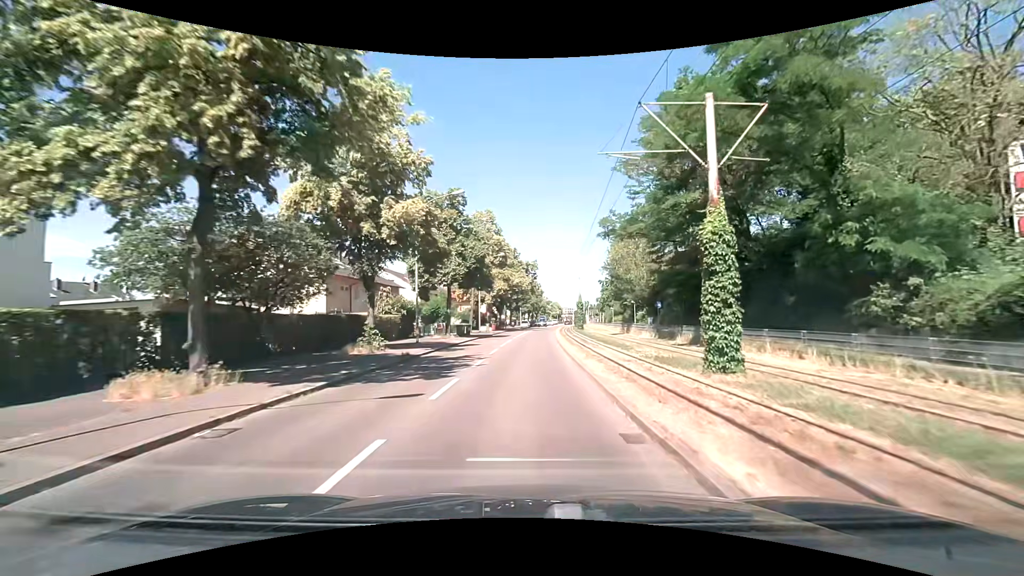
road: tertiary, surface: asphalt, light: Day
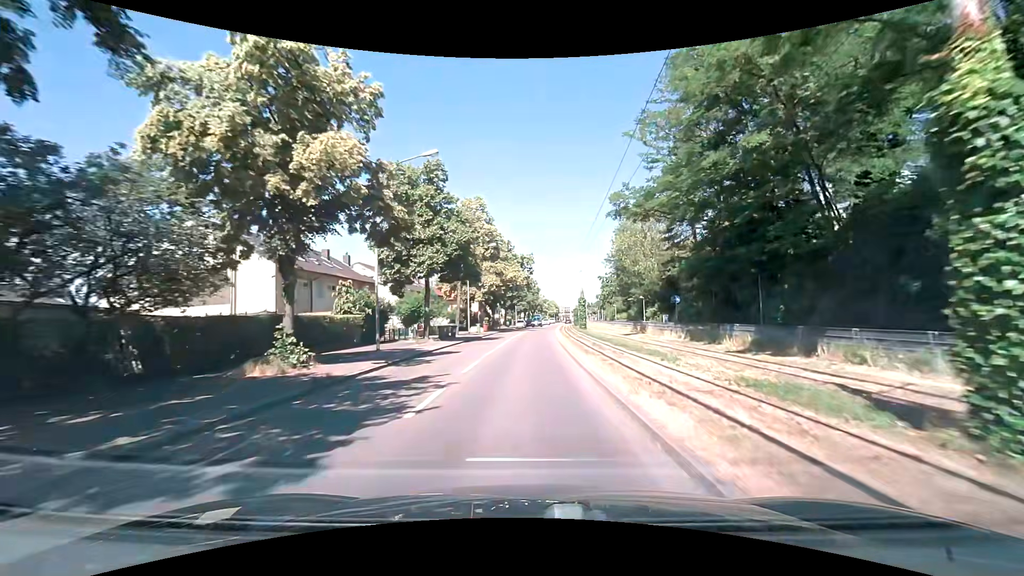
(0.0, +7.7) m; -1°
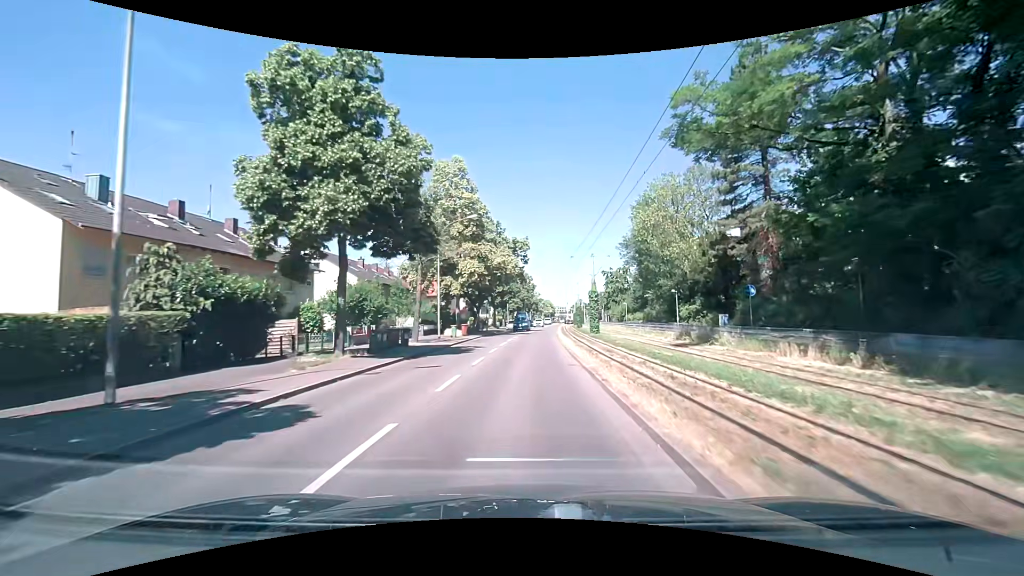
(+0.3, +15.4) m; +2°
(0, +10) (0, +20) (0, +30) (0, +40) (+1, +50) (+1, +60) (+2, +70) (+2, +80) (+3, +90) (+4, +100) m
